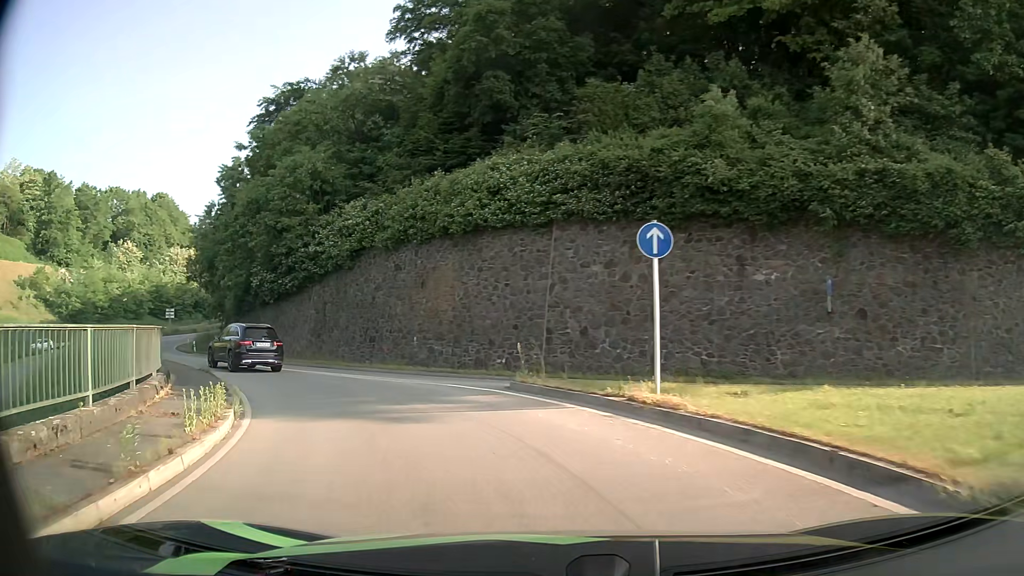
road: primary_link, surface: asphalt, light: Day
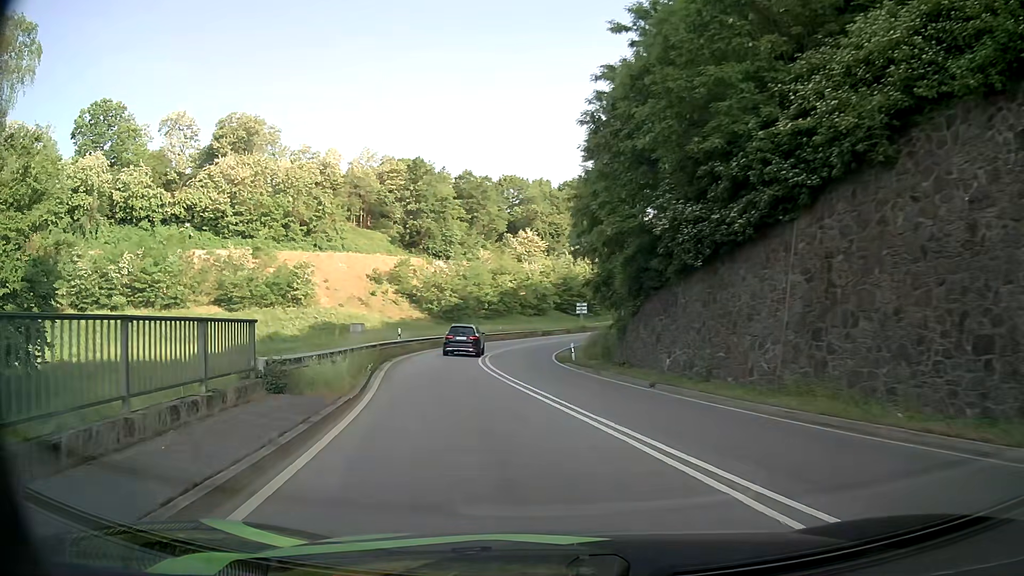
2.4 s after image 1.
(-7.1, +19.5) m; -36°
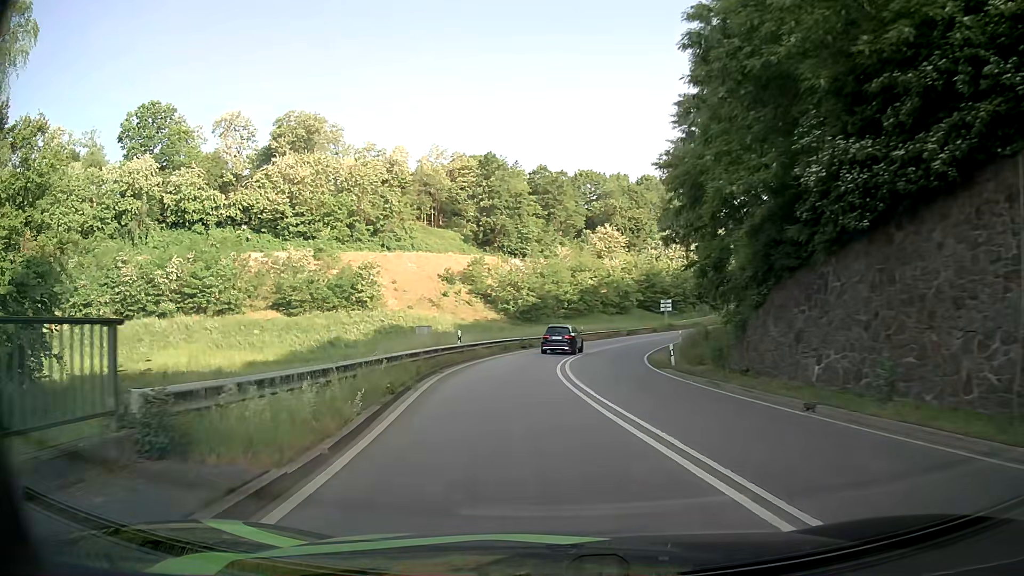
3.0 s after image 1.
(-0.4, +6.2) m; -7°
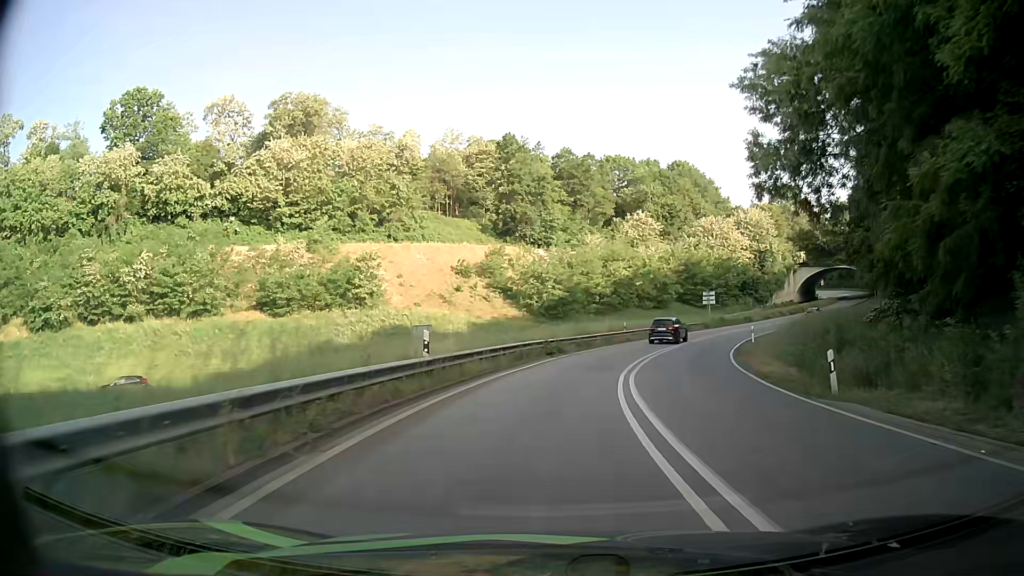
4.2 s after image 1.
(-0.4, +13.4) m; -2°
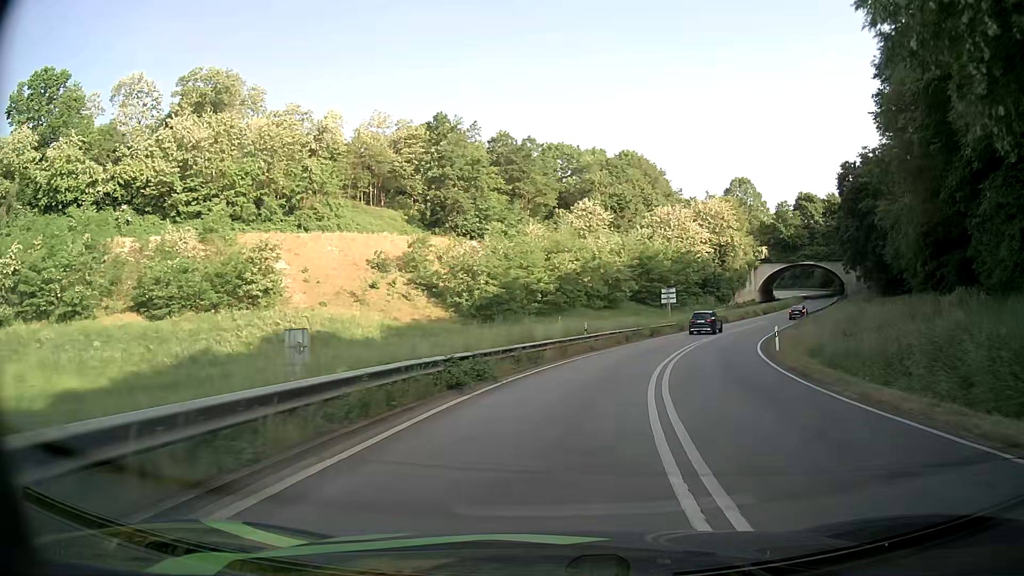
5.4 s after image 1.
(+0.5, +14.8) m; +5°
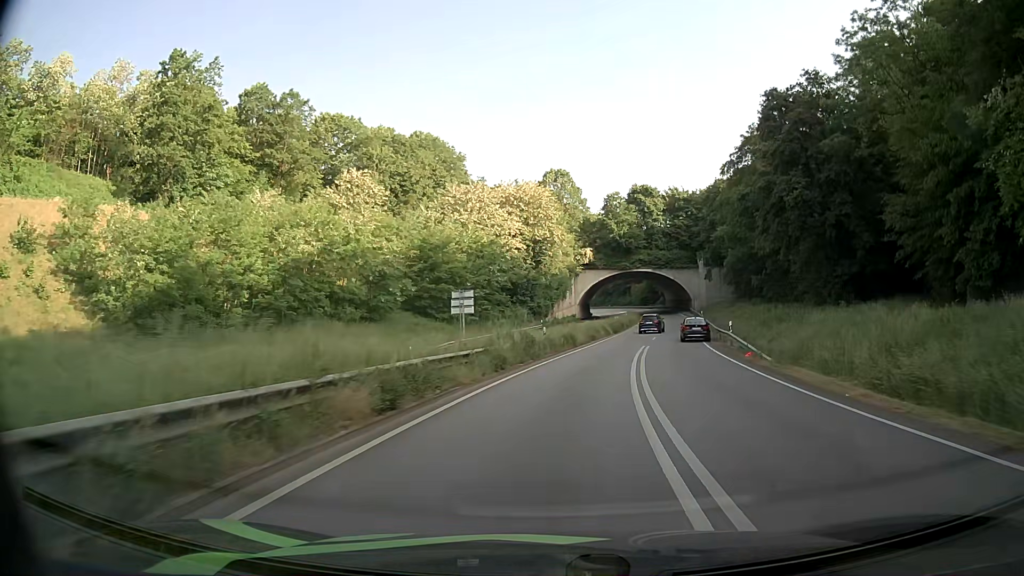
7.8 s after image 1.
(+5.6, +32.6) m; +19°
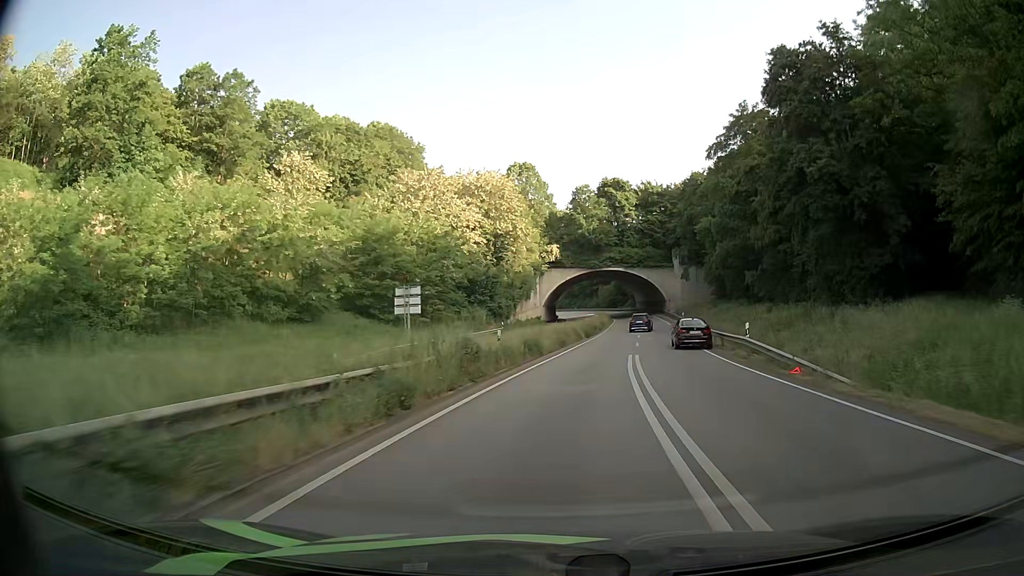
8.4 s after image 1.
(+0.2, +8.9) m; +2°
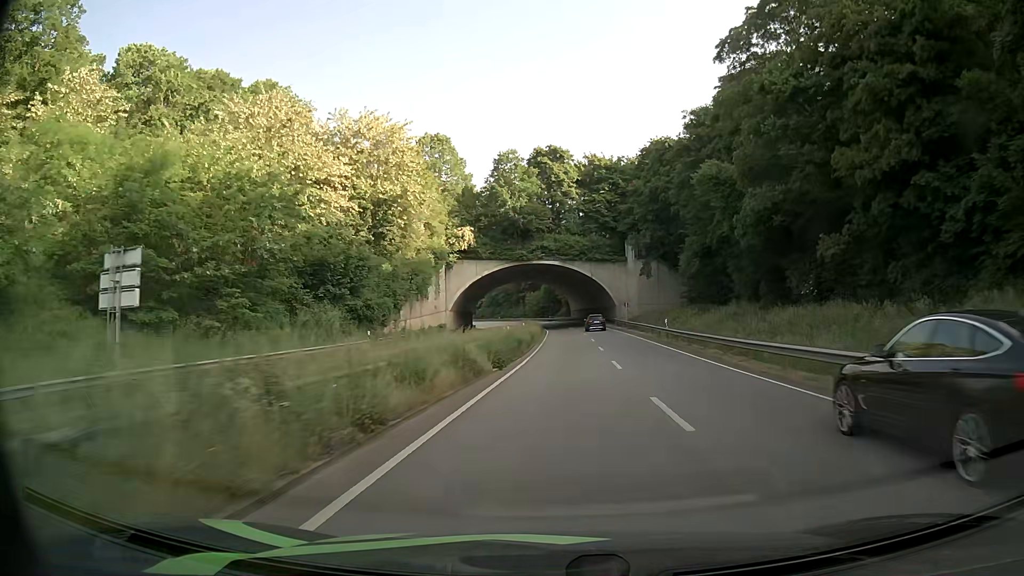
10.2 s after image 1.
(+1.9, +28.3) m; +6°
(0, +10) (0, +20) (+1, +30) (+1, +40) (+2, +50) (+2, +60) (+3, +70) (+3, +80) (+3, +90) (+3, +100) m
